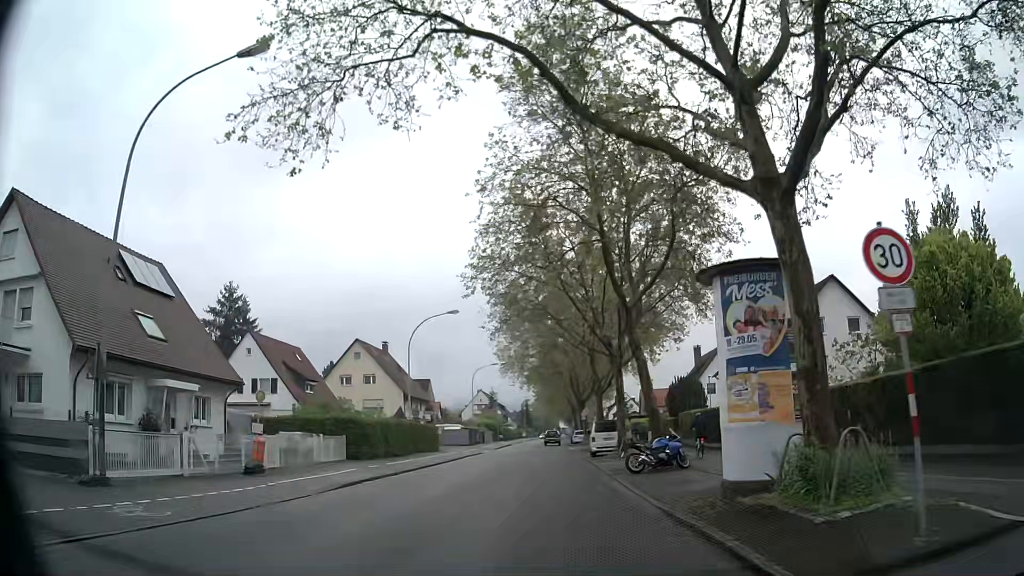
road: secondary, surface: asphalt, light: Day
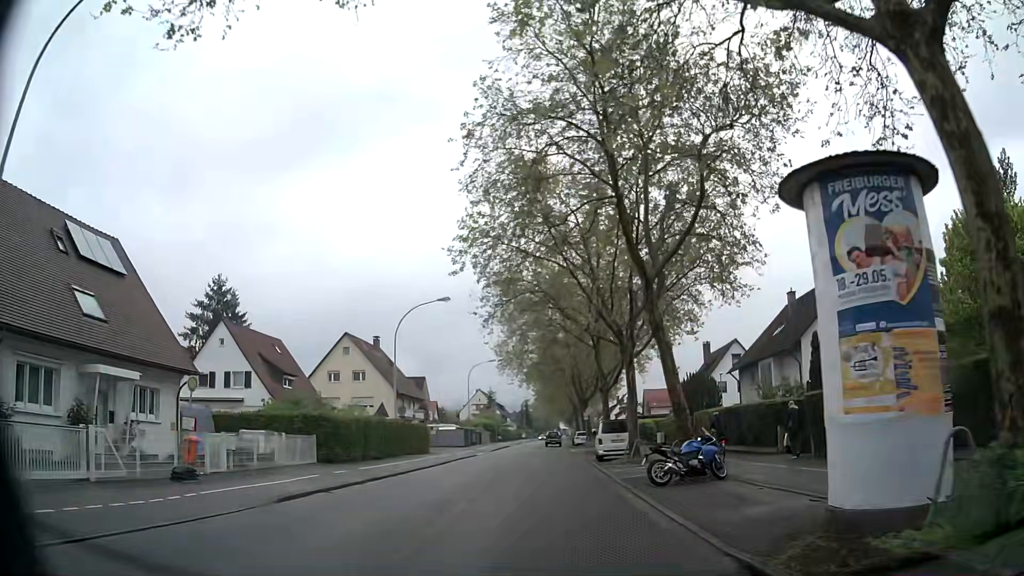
(0.0, +4.5) m; 0°
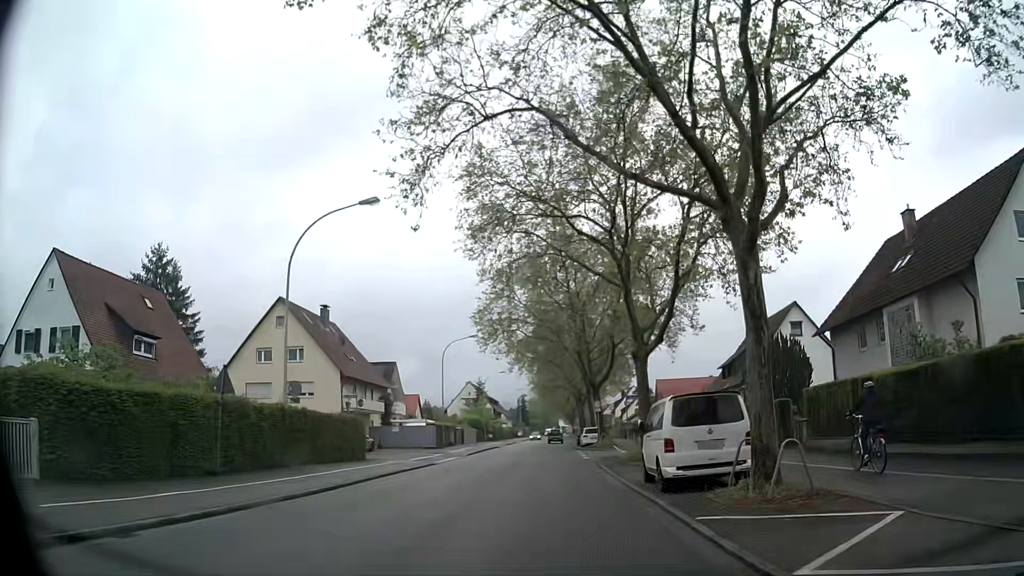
(+0.1, +18.1) m; 0°
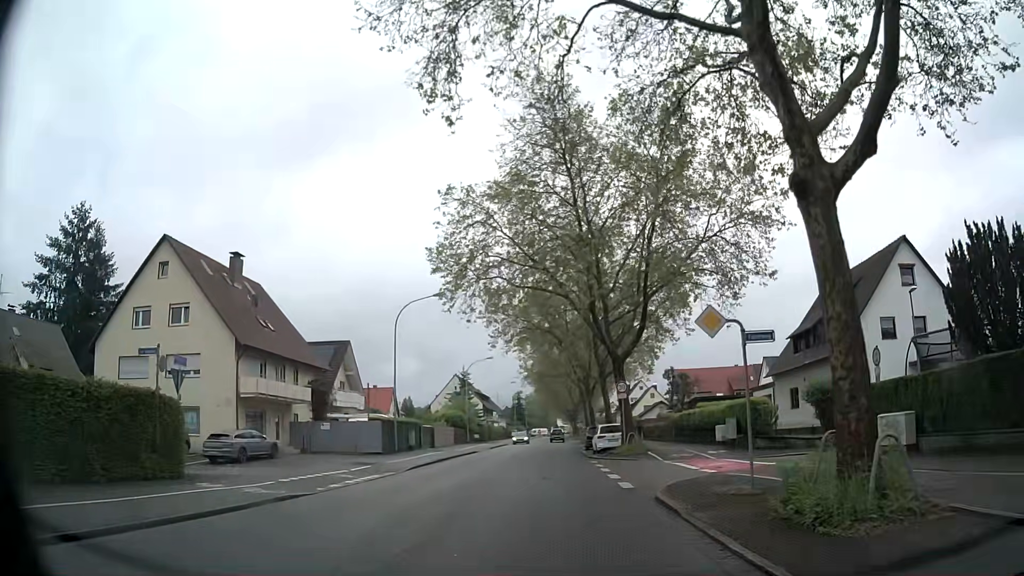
(+0.1, +18.1) m; 0°
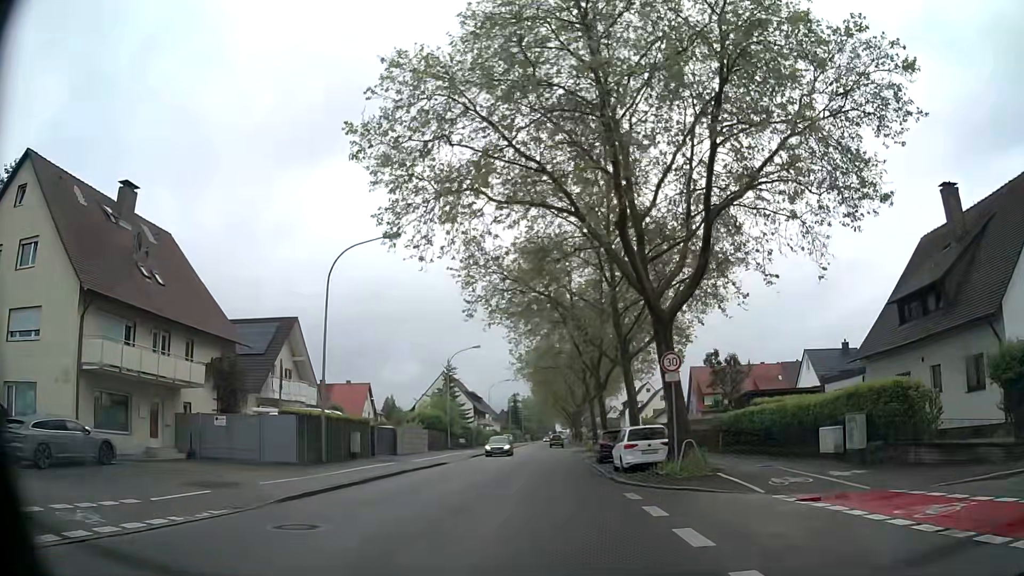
(+0.1, +13.5) m; +1°
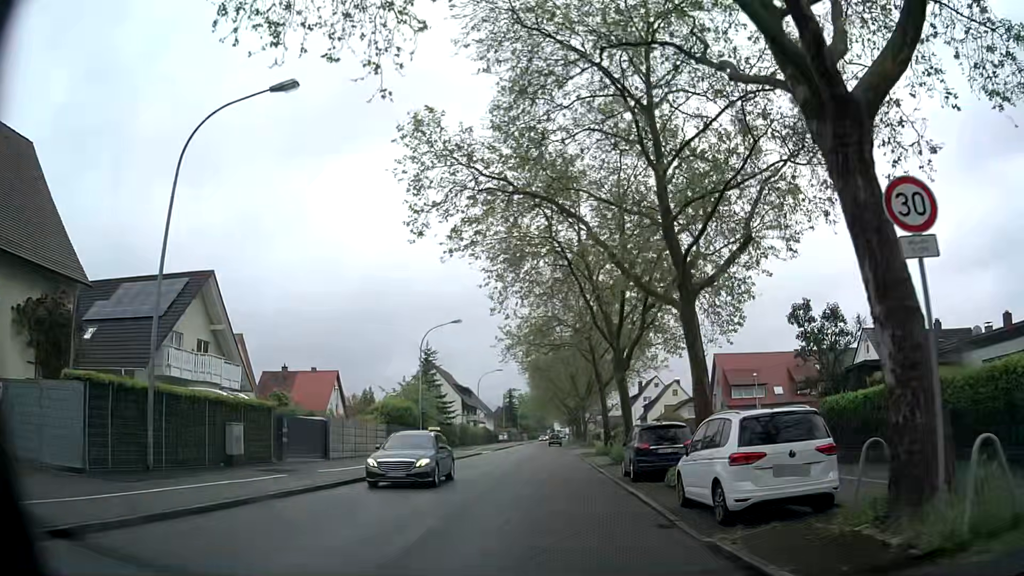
(0.0, +13.4) m; 0°
(0, +10) (0, +20) (0, +30) (0, +40) (0, +50) (0, +60) (0, +70) (+1, +80) (+1, +90) (+1, +100) m
